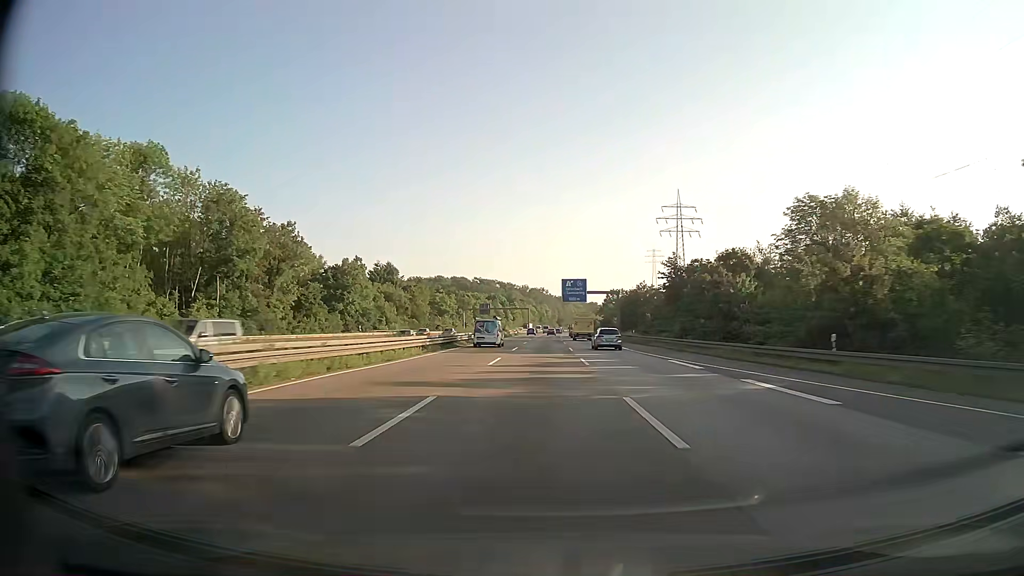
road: motorway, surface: asphalt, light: Day
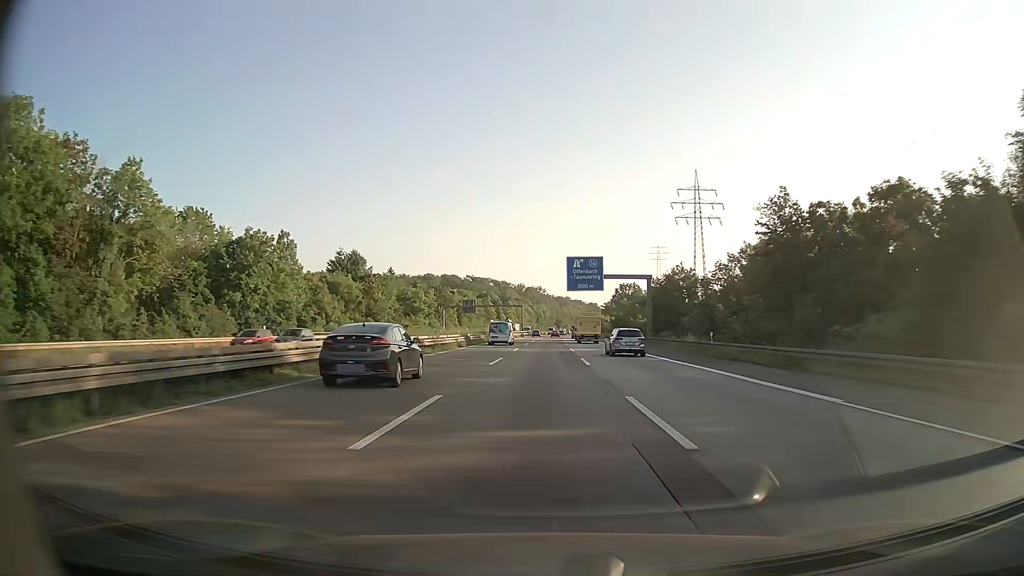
(0.0, +35.5) m; 0°
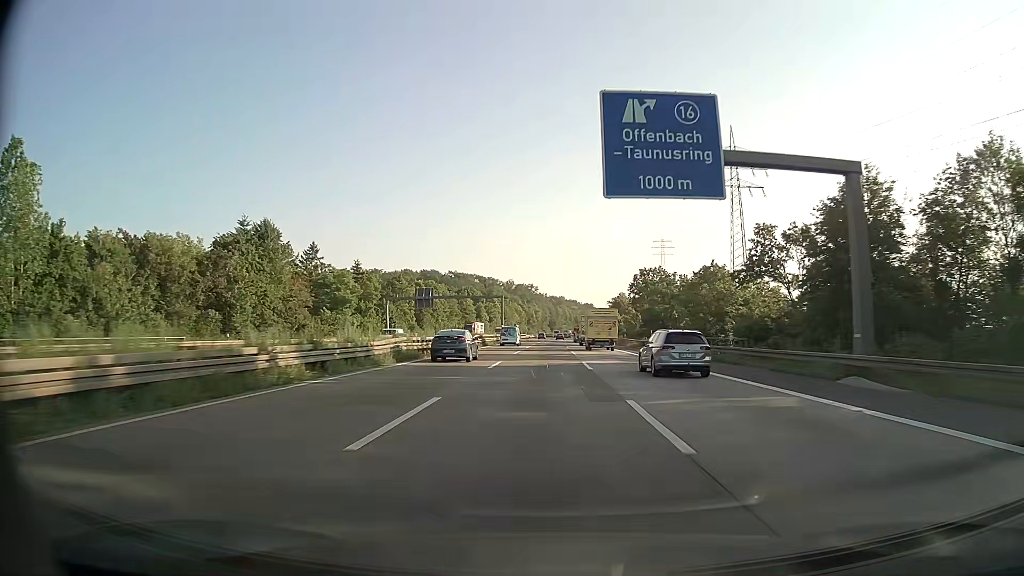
(+0.4, +53.1) m; +1°
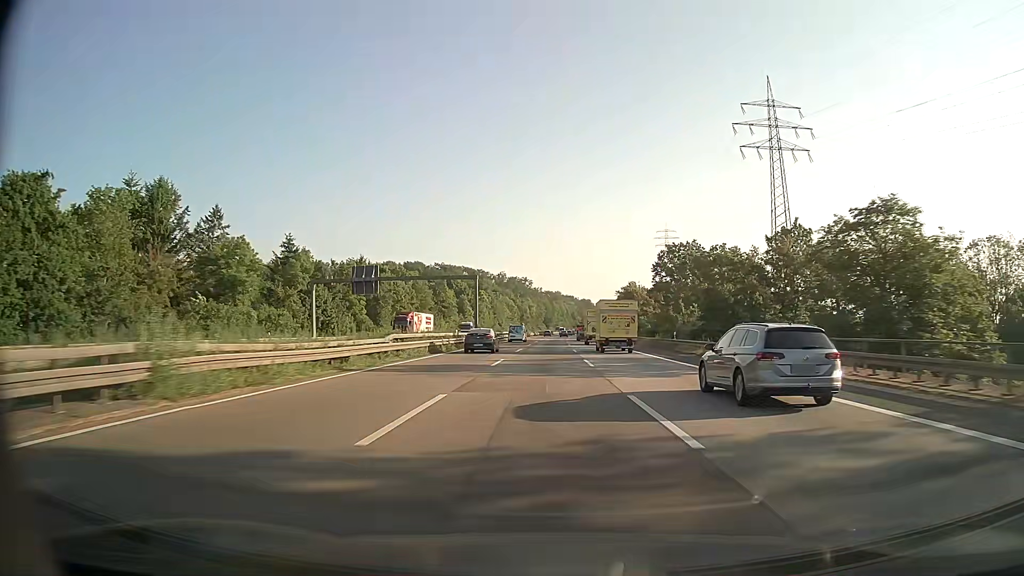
(+0.1, +35.3) m; 0°
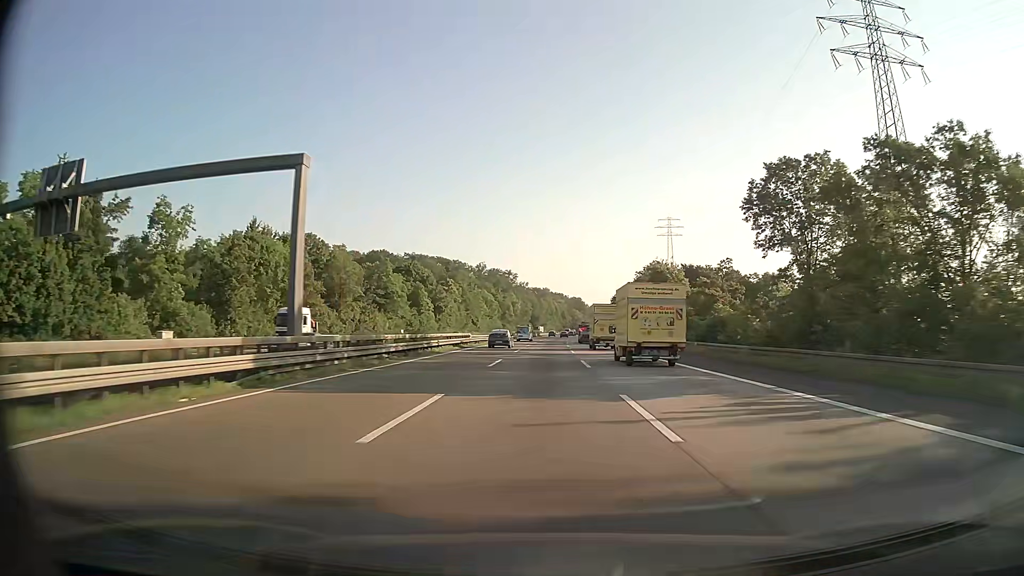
(+0.4, +52.7) m; +1°
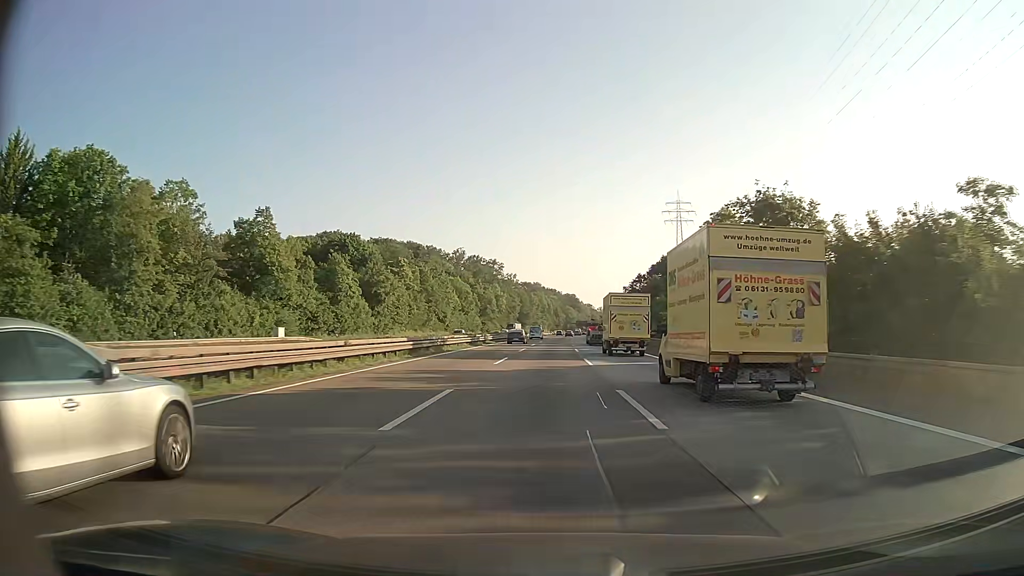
(+0.3, +52.4) m; +1°
(0, +10) (0, +20) (0, +30) (0, +40) (0, +50) (+1, +60) (+1, +70) (+1, +80) (+2, +90) (+2, +100) m
